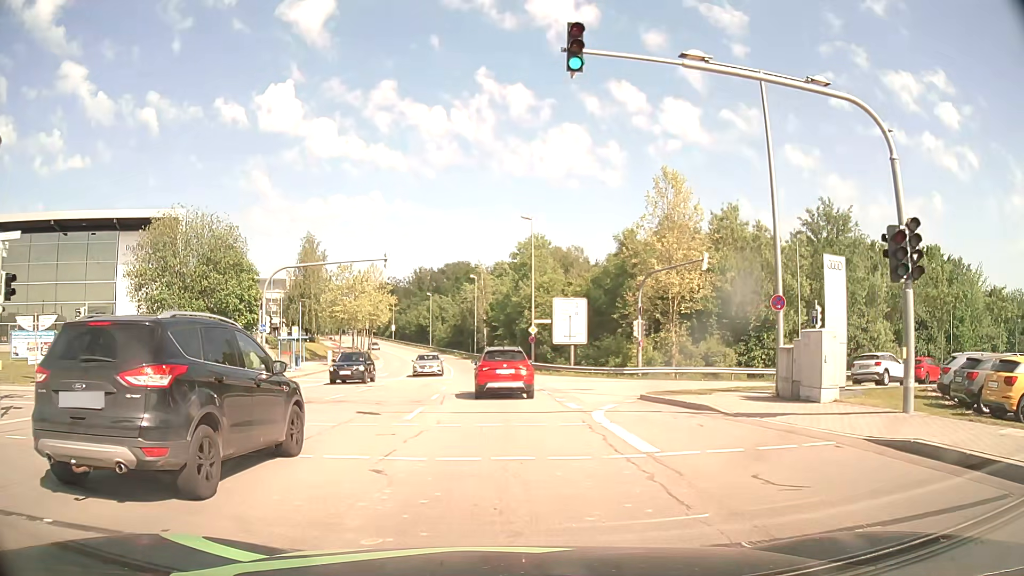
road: secondary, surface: asphalt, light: Day
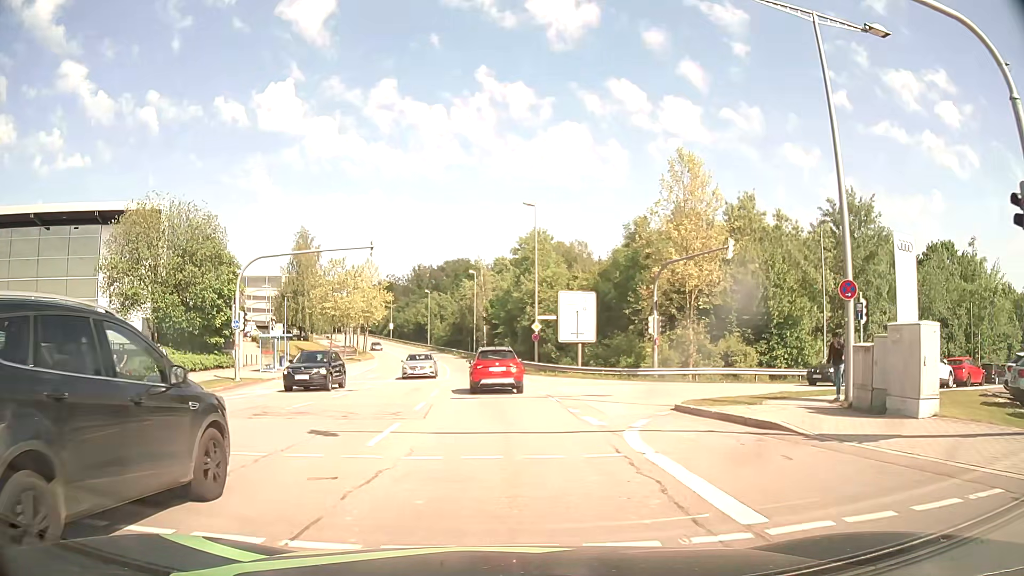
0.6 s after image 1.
(0.0, +4.0) m; 0°
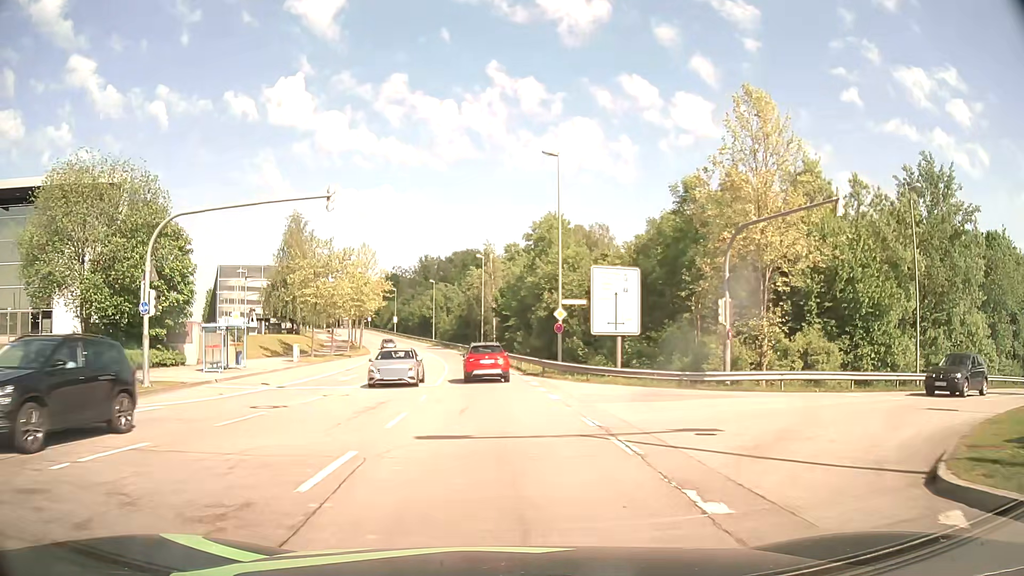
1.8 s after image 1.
(-0.1, +10.2) m; -1°
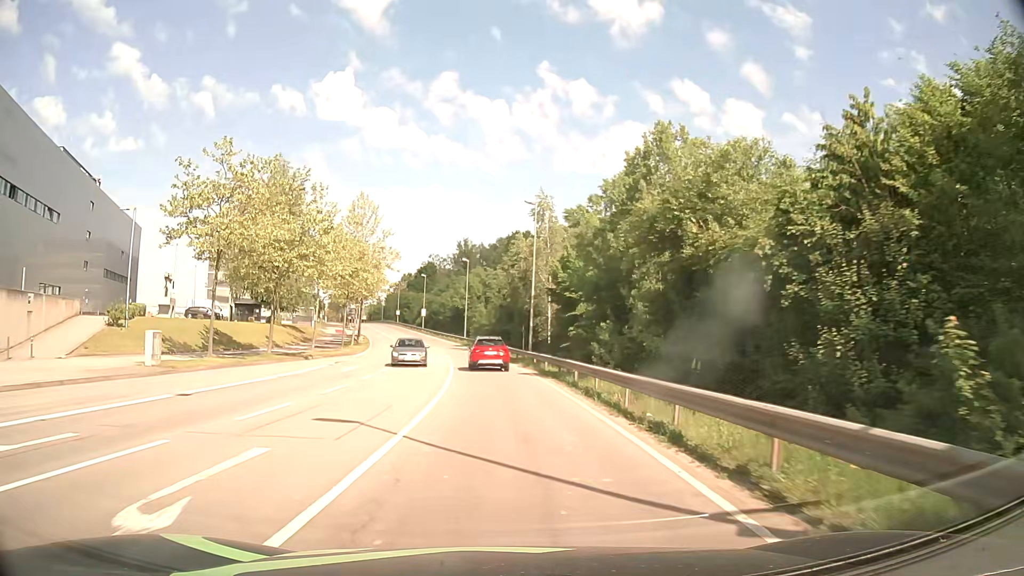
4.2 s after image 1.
(-0.9, +27.8) m; -4°
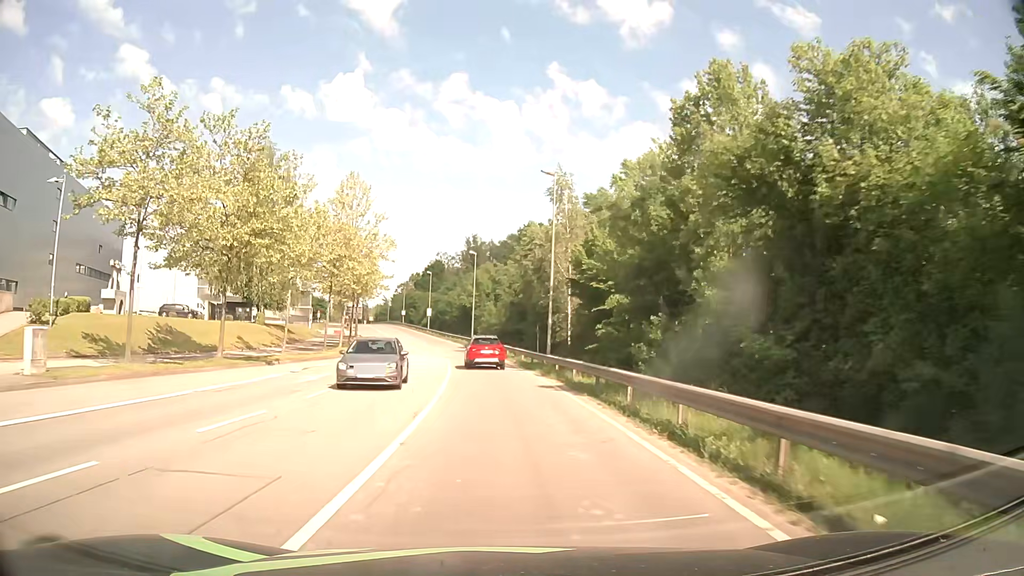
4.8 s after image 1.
(-0.1, +8.1) m; -1°
(0, +10) (0, +20) (-1, +30) (-2, +40) (-4, +50) (-5, +60) (-8, +69) (-10, +79) (-13, +89) (-15, +98) m
